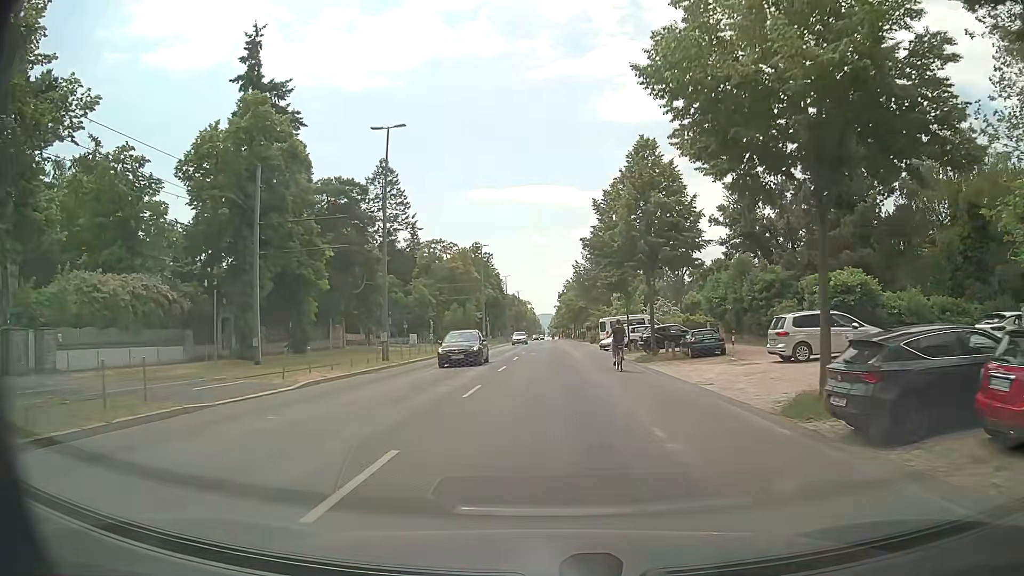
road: tertiary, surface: asphalt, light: Day
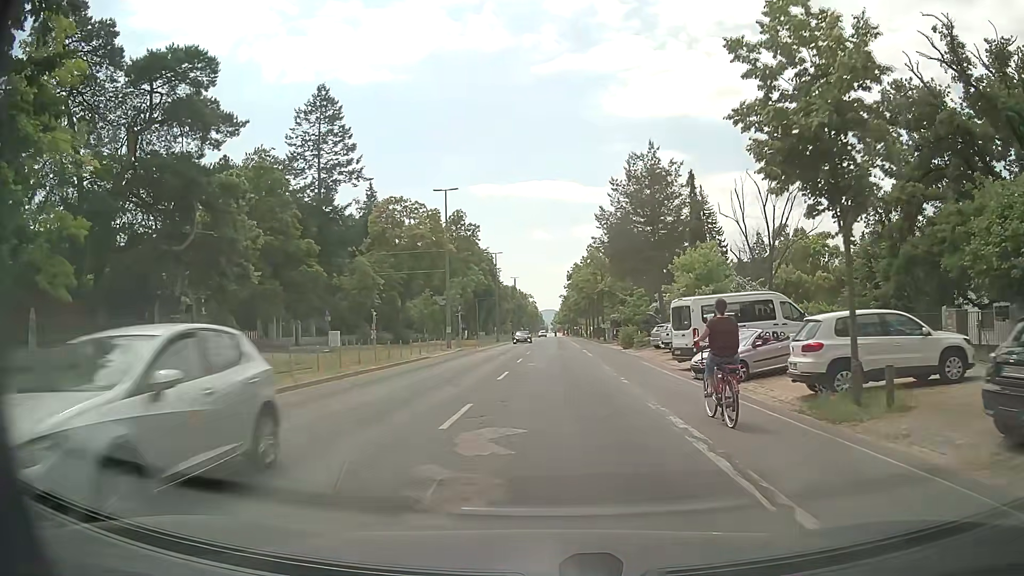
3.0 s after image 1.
(+0.1, +31.7) m; 0°
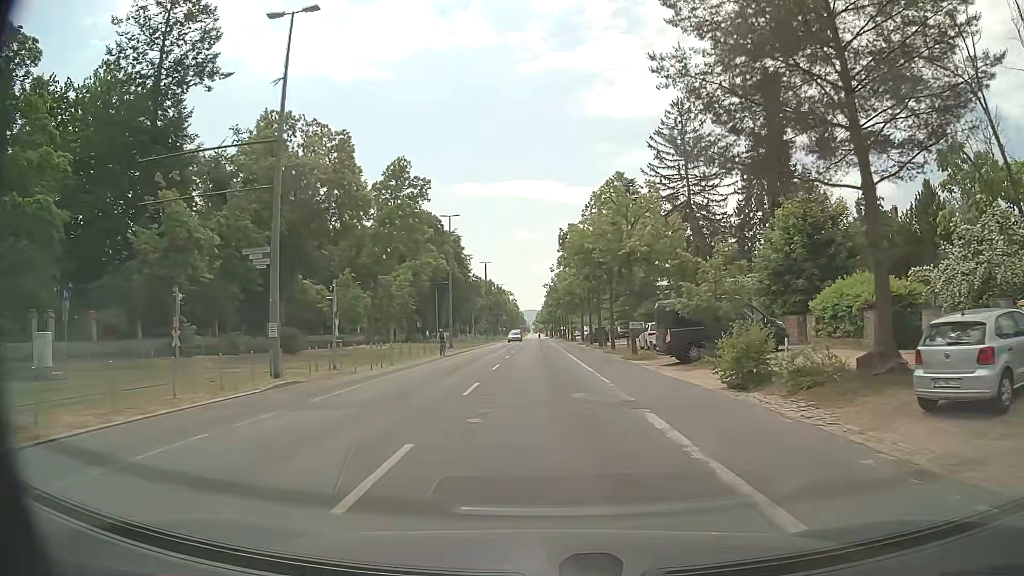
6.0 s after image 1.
(+0.5, +31.2) m; +1°
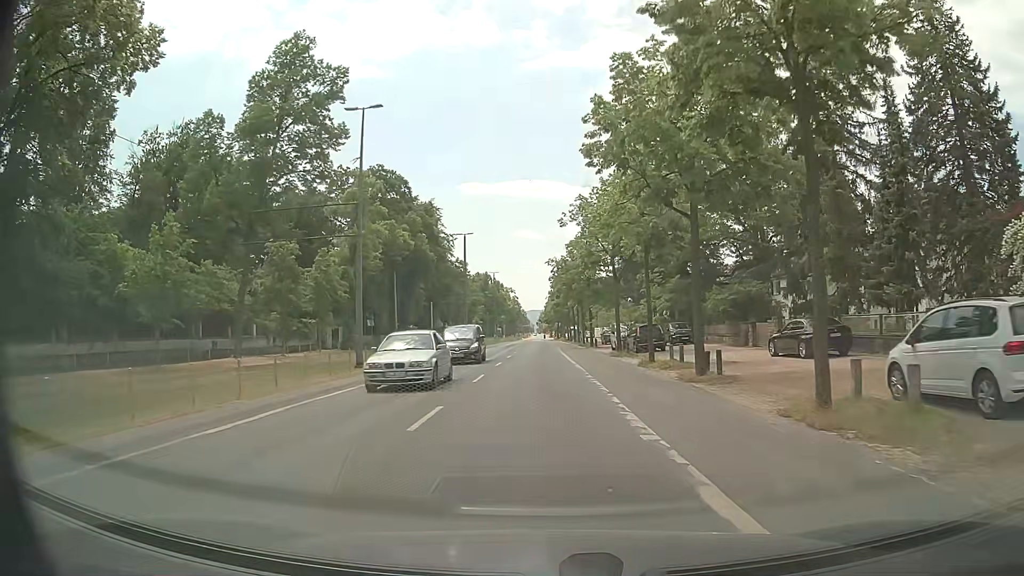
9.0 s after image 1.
(+0.1, +32.0) m; 0°
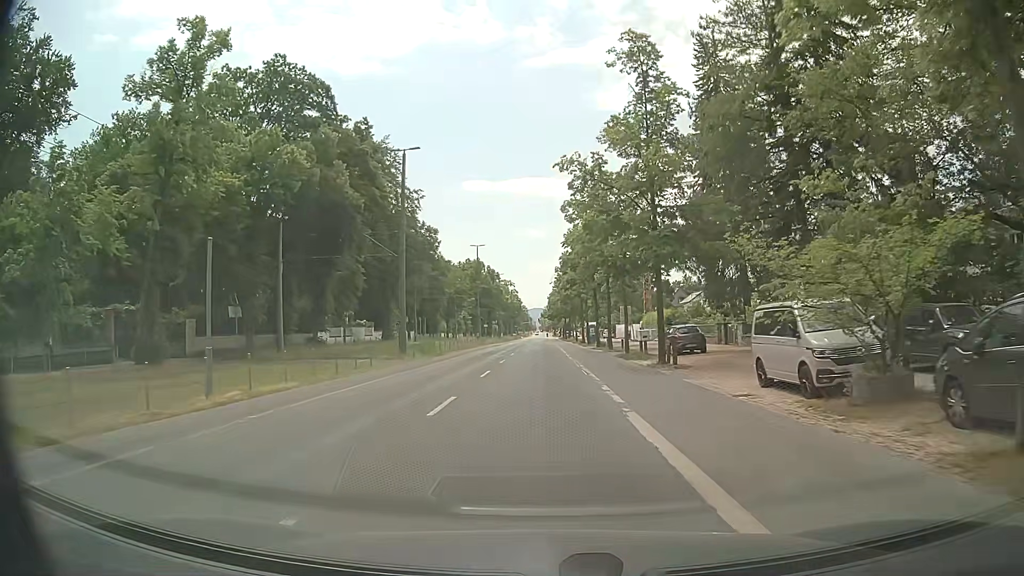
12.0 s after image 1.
(0.0, +34.8) m; 0°
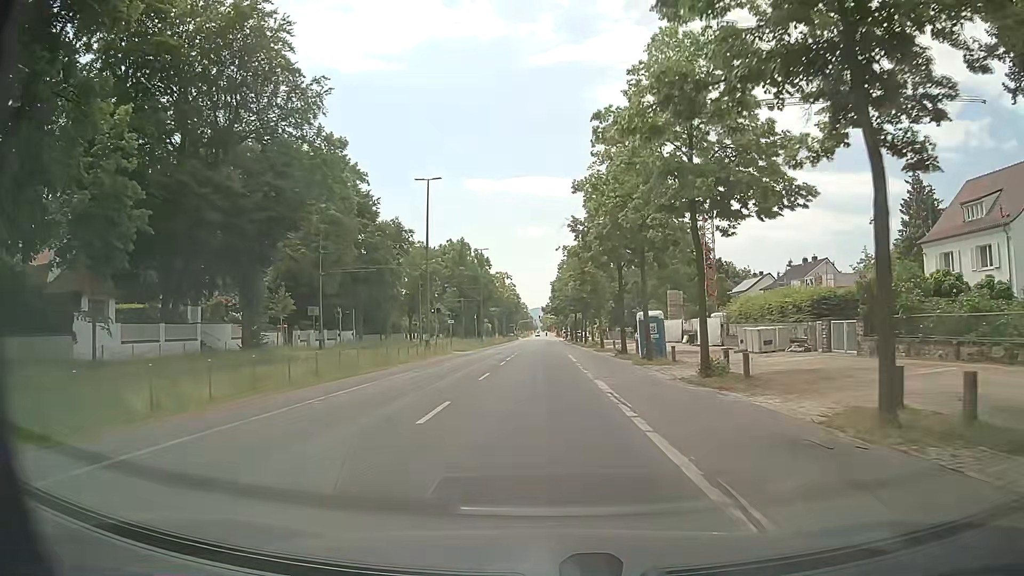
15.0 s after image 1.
(-0.3, +37.2) m; 0°
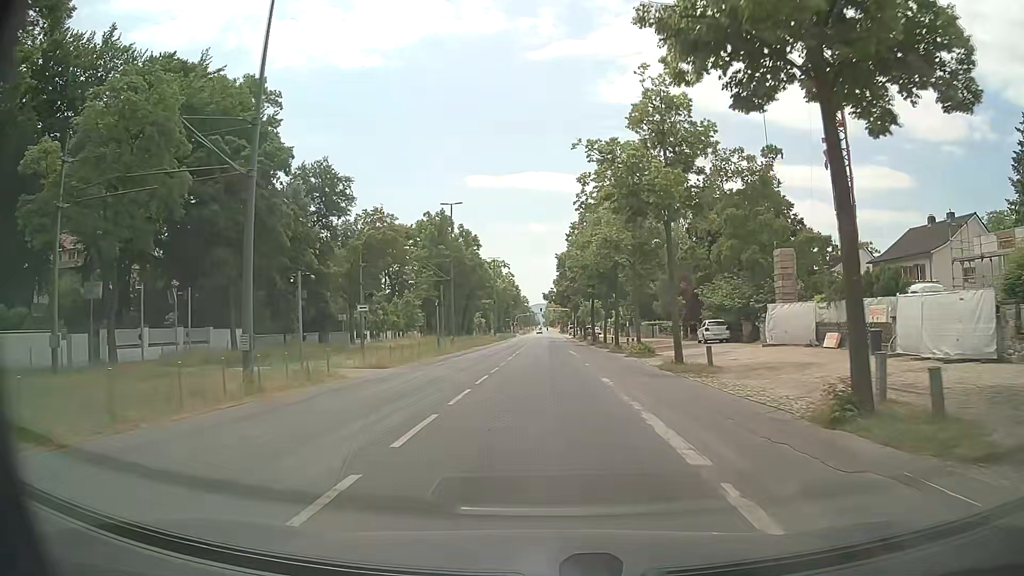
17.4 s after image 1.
(-0.2, +29.2) m; -1°
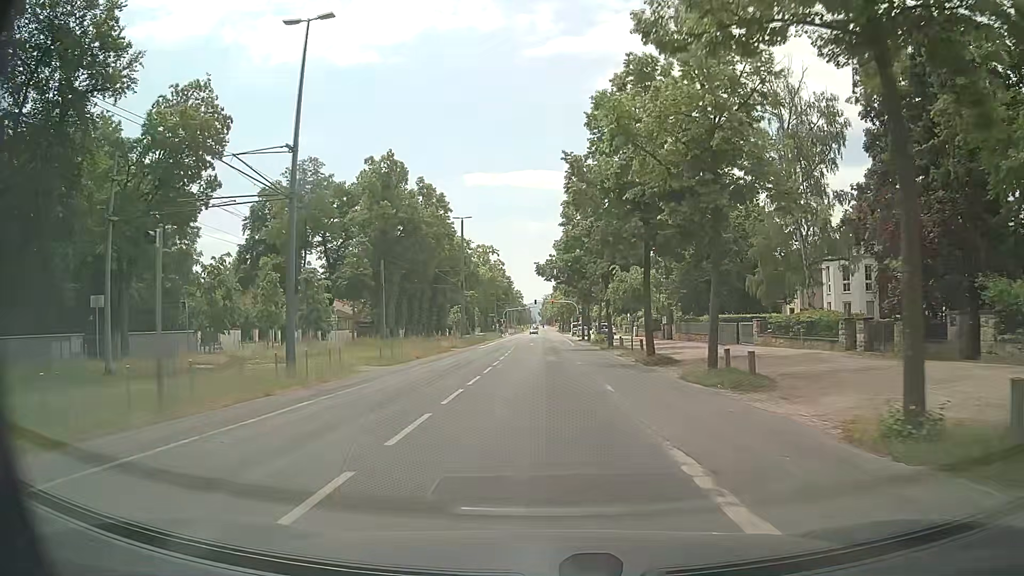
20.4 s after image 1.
(+0.6, +35.9) m; +1°
(0, +10) (0, +20) (0, +30) (0, +40) (+1, +50) (+1, +60) (+1, +70) (+1, +80) (+1, +90) (+1, +100) m
